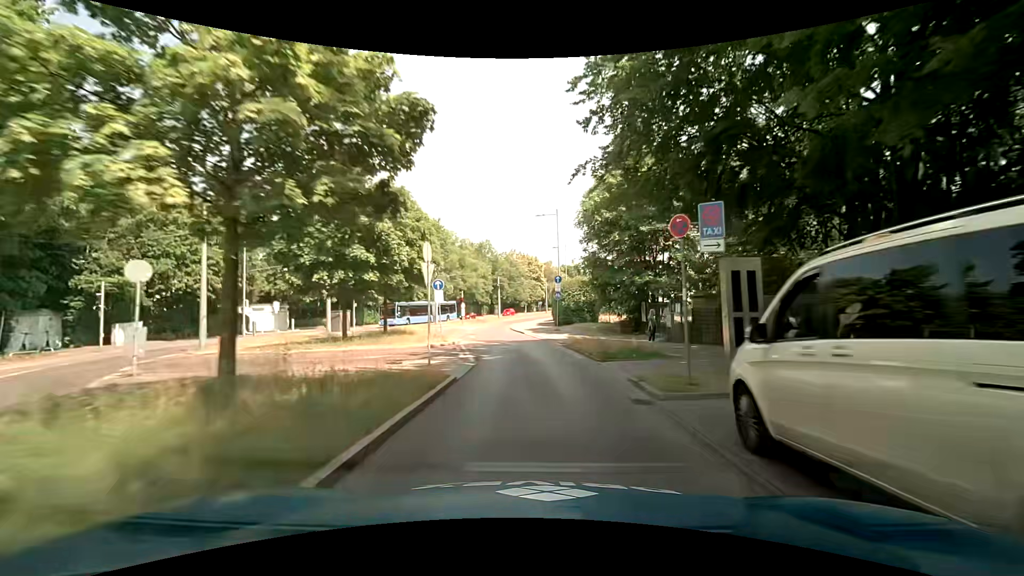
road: secondary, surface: asphalt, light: Day
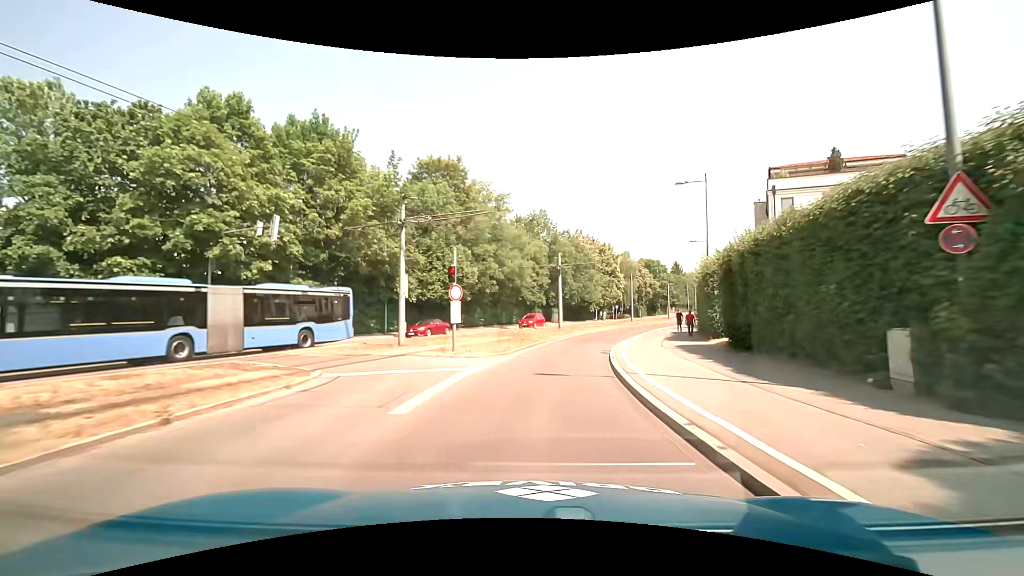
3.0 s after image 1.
(-2.3, +36.8) m; -7°
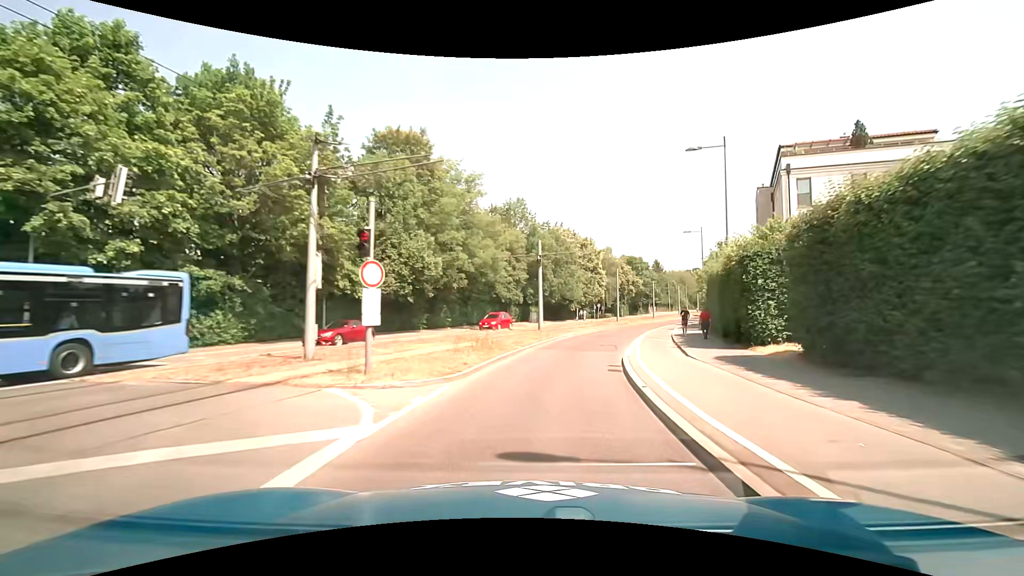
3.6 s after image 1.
(+0.1, +7.3) m; +2°
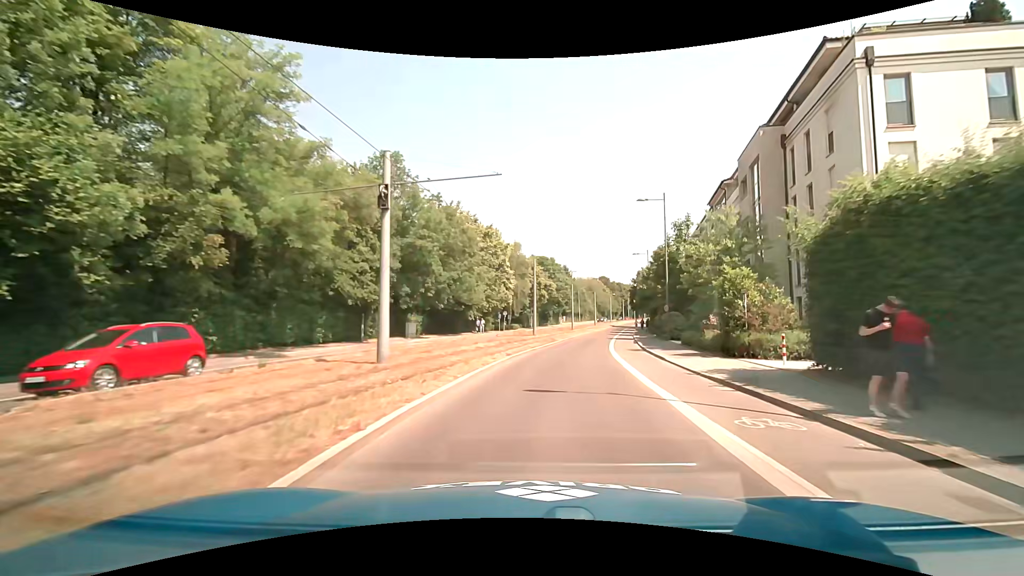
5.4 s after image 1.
(+2.1, +21.7) m; +11°
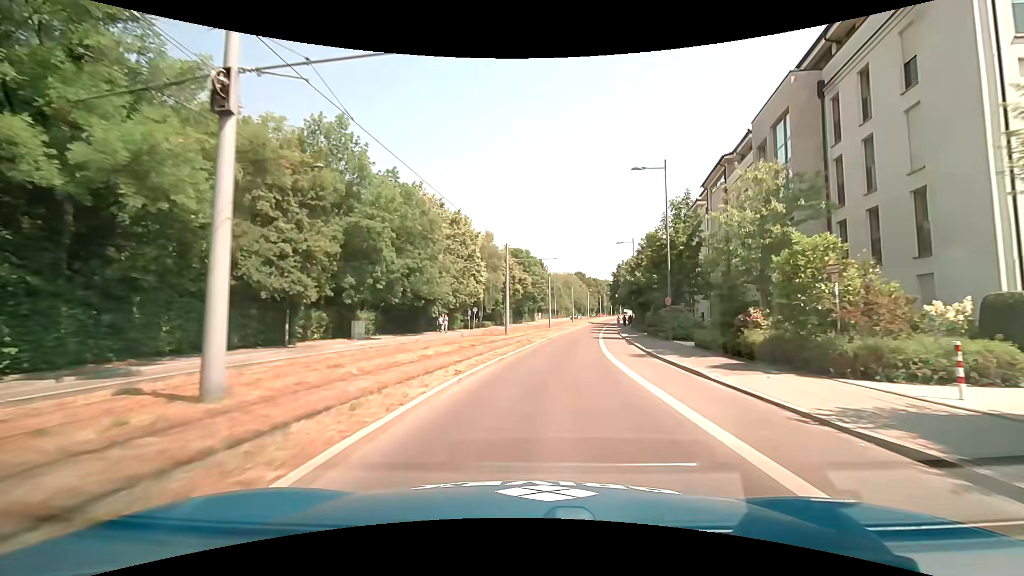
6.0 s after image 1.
(+0.2, +7.2) m; +3°
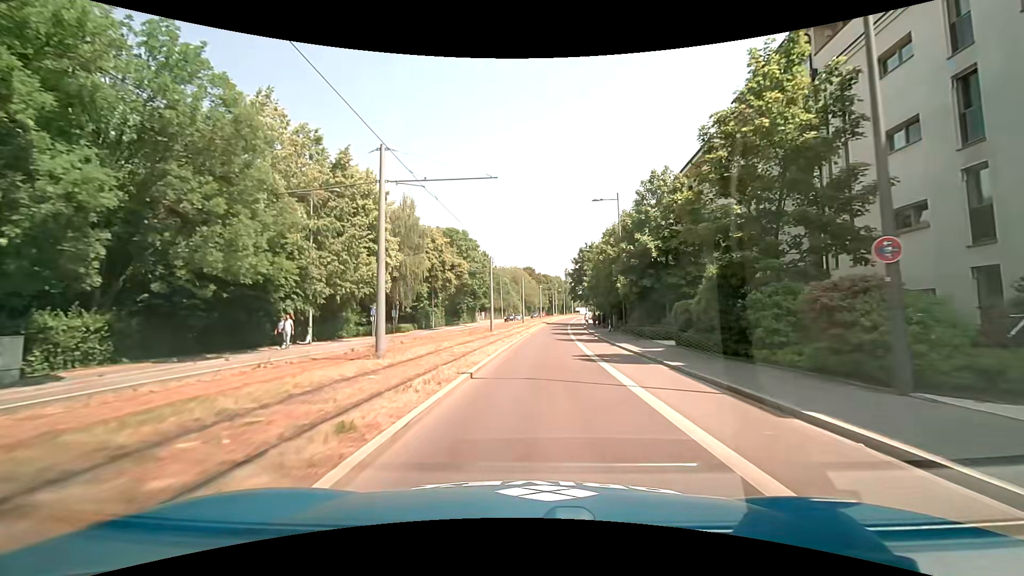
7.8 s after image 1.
(+1.4, +21.7) m; +7°
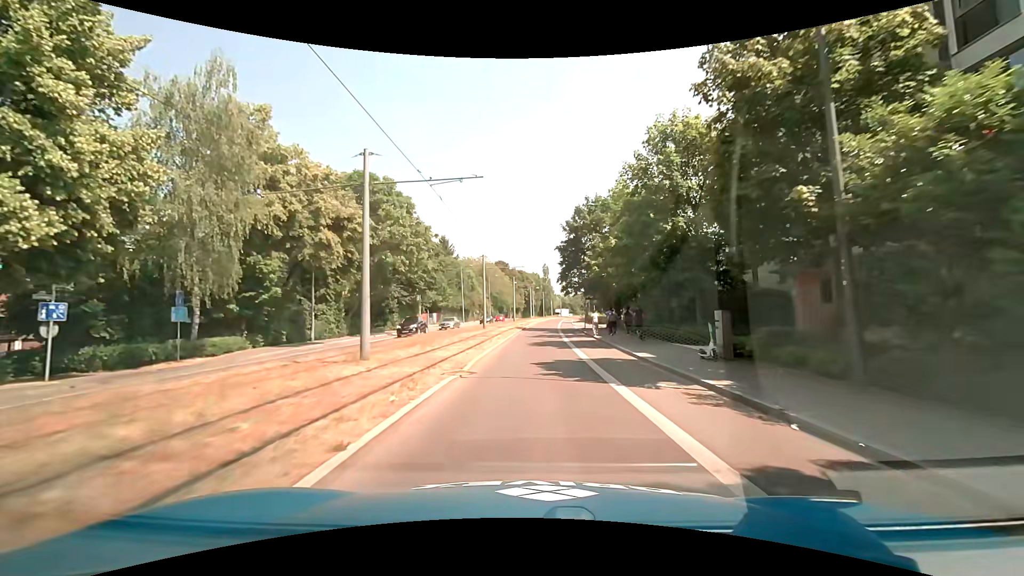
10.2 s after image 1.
(+0.9, +29.1) m; +3°
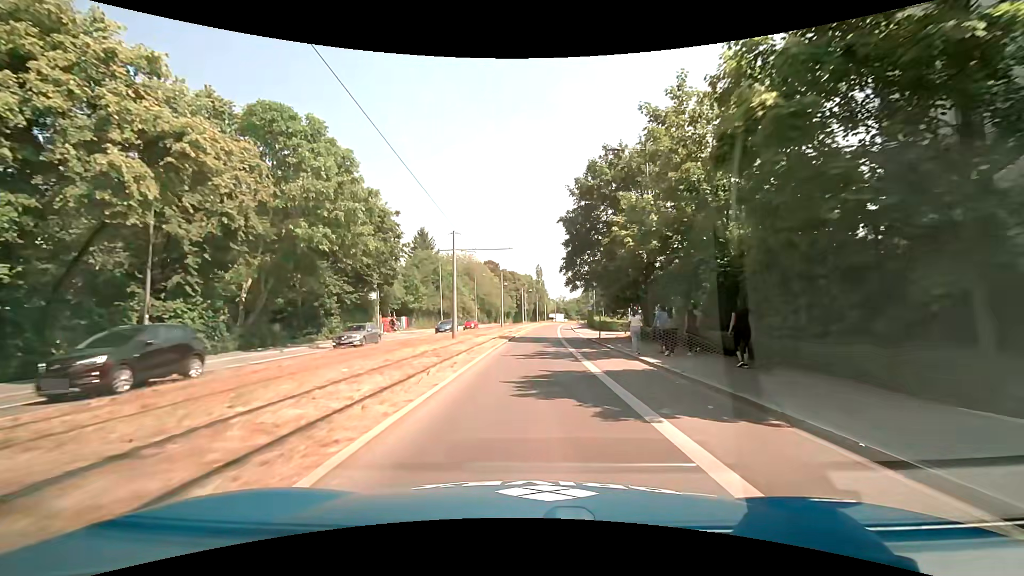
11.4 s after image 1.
(+0.1, +14.6) m; +1°
(0, +10) (0, +20) (0, +30) (+1, +40) (+1, +50) (+2, +60) (+3, +70) (+3, +80) (+4, +90) (+5, +100) m
